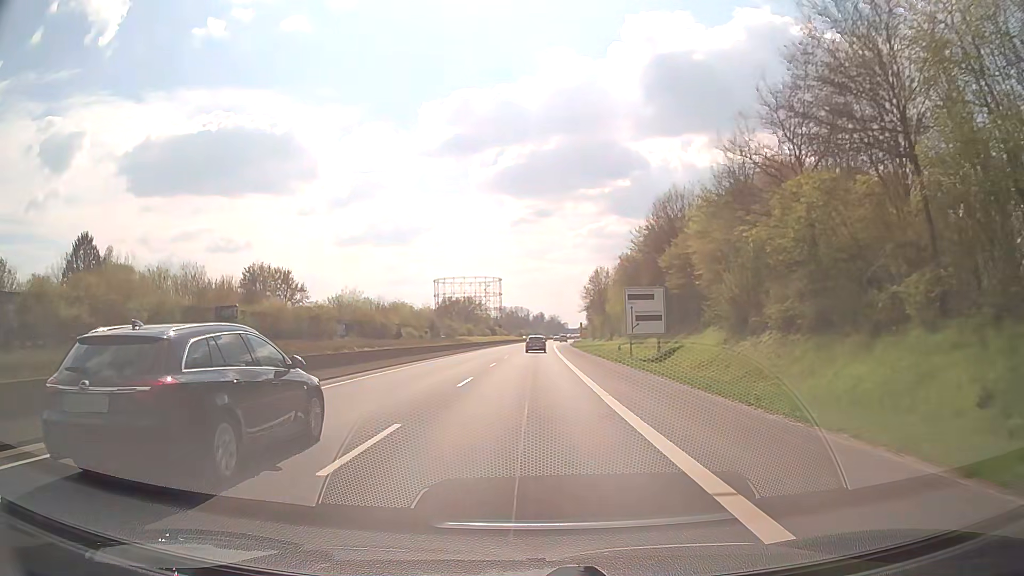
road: trunk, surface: asphalt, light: Day
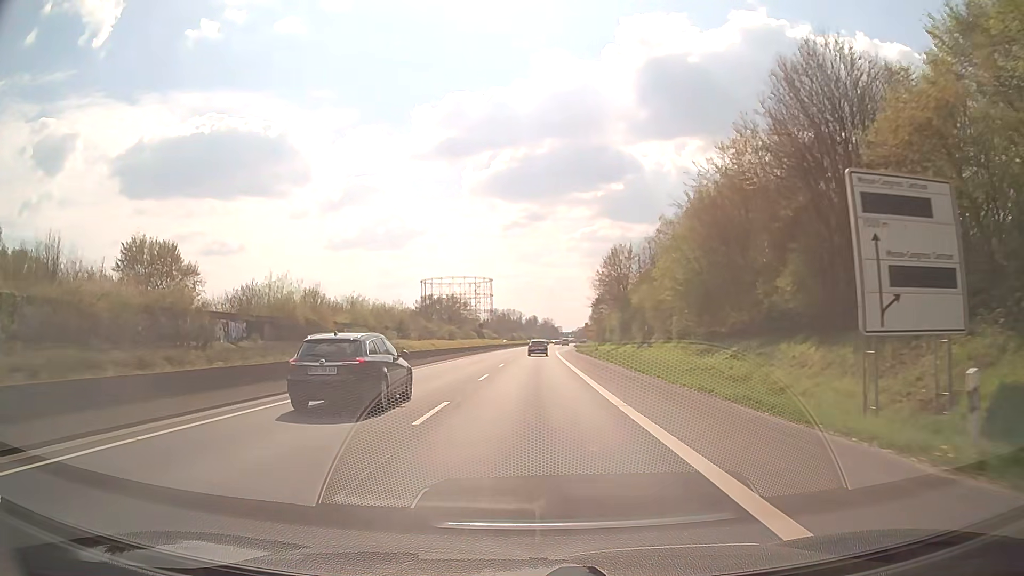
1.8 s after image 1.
(+0.4, +32.0) m; +1°
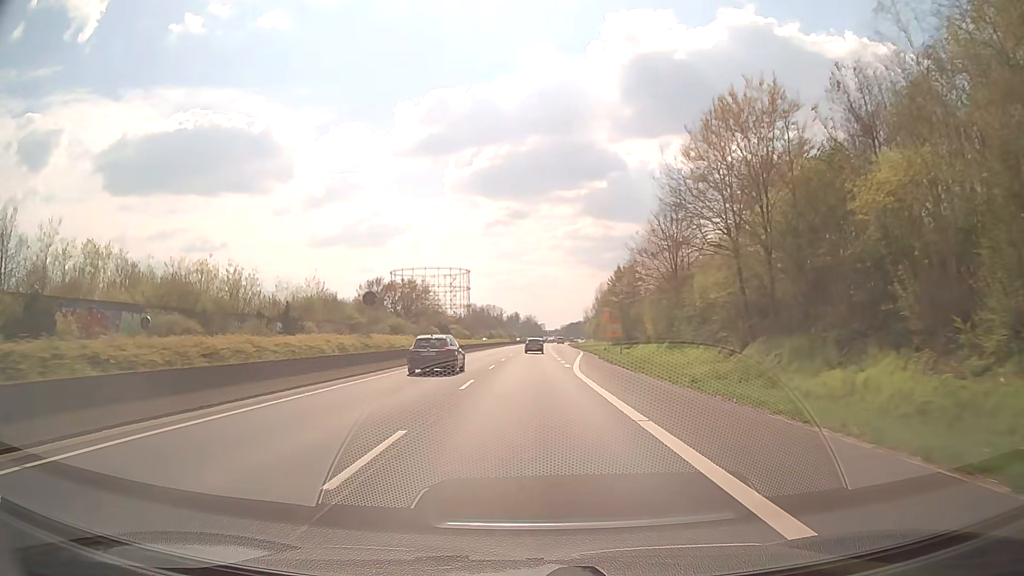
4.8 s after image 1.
(+0.6, +53.3) m; +2°
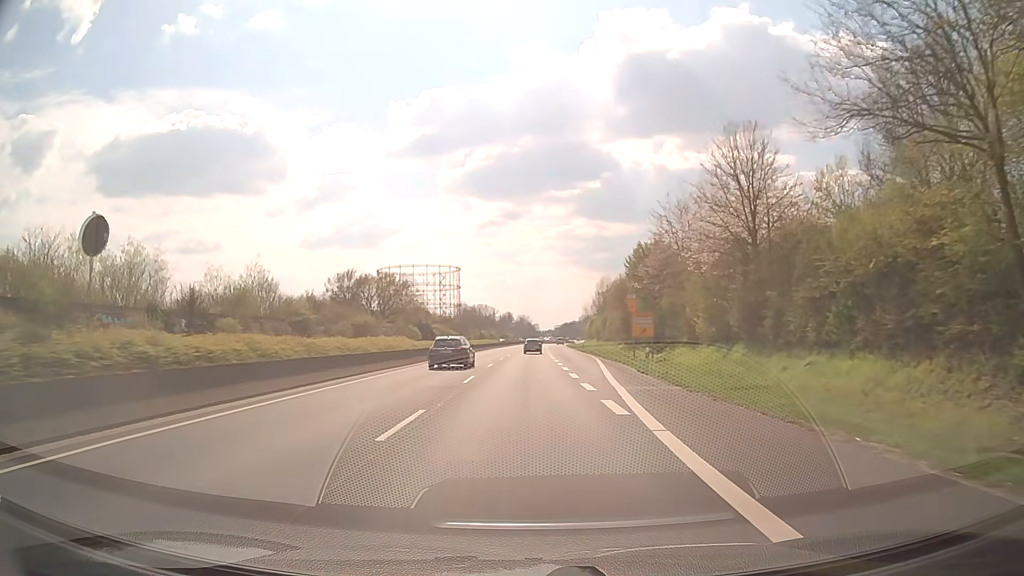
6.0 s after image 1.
(+0.1, +21.3) m; 0°
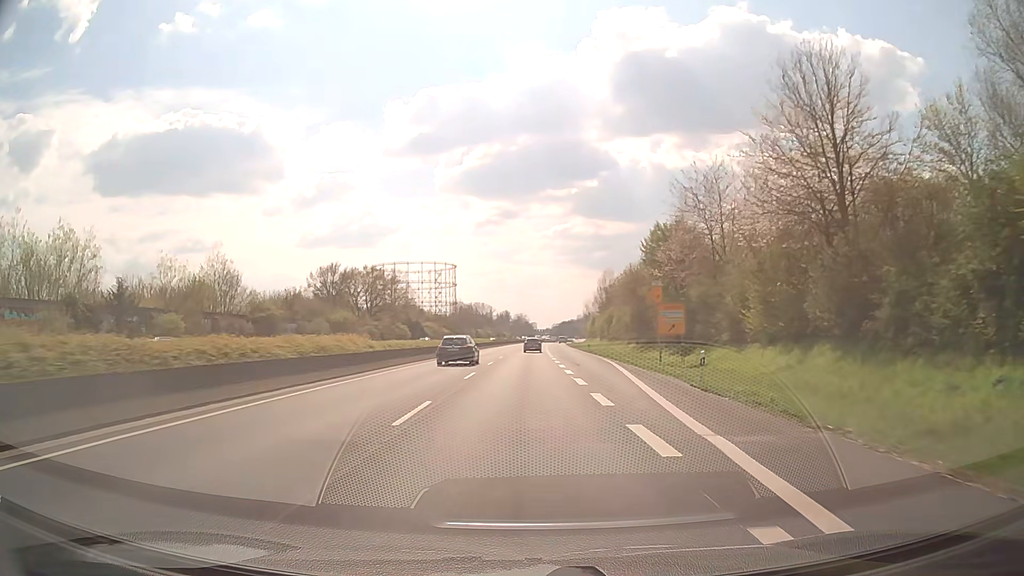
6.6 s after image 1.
(0.0, +10.6) m; 0°
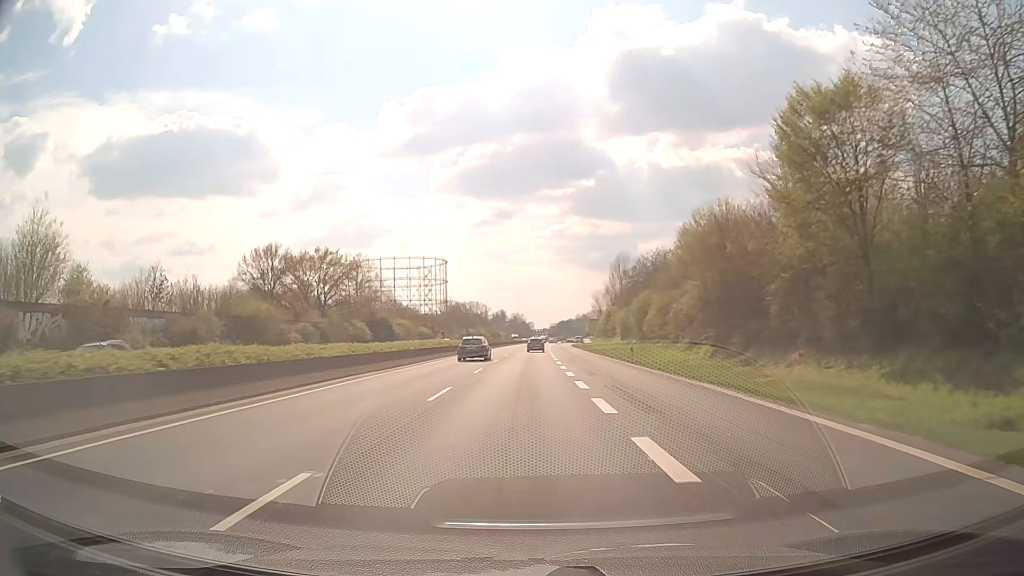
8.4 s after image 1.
(+0.1, +31.9) m; 0°
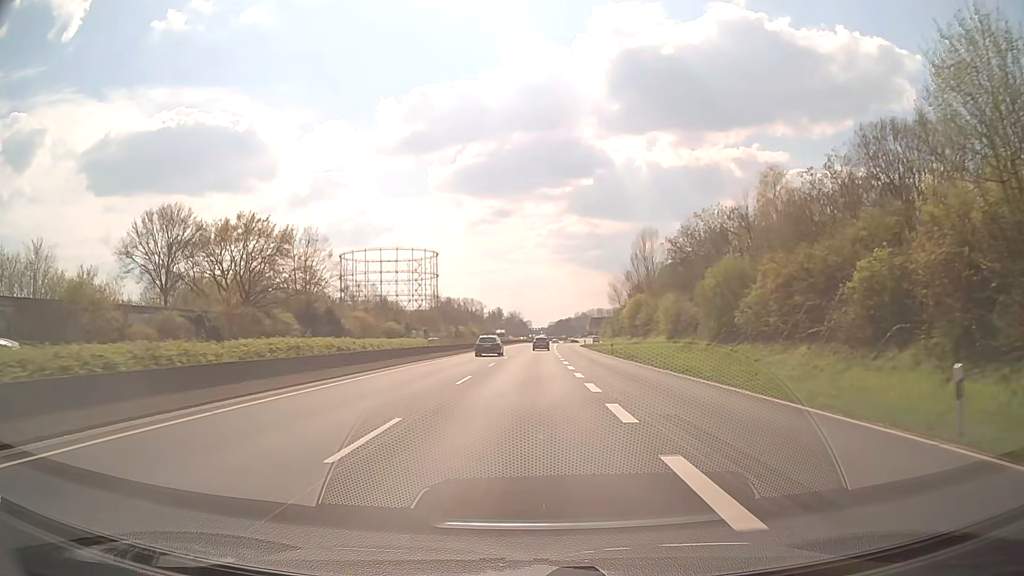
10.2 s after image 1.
(+0.1, +32.0) m; 0°
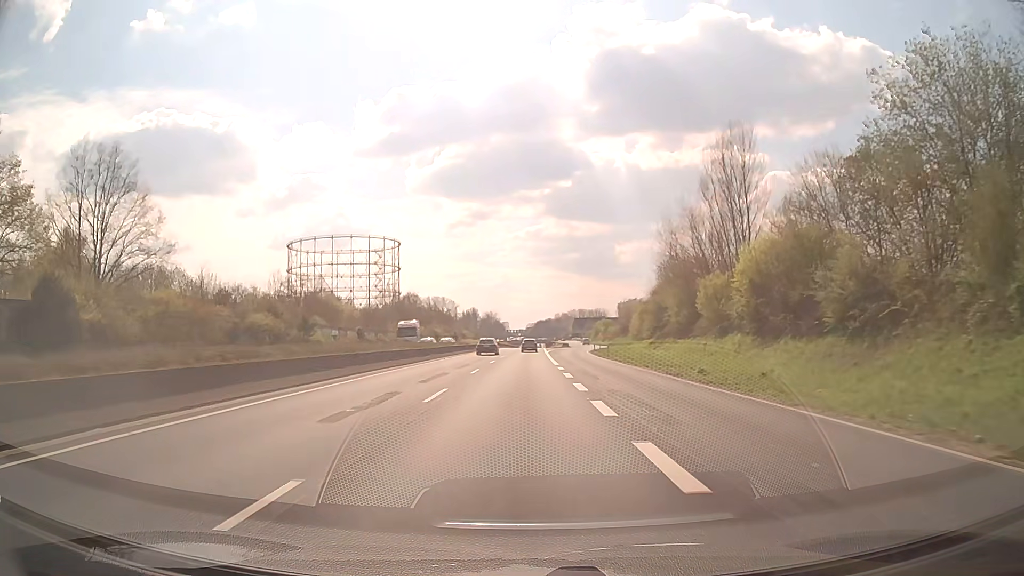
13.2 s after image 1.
(+0.6, +53.3) m; +2°
